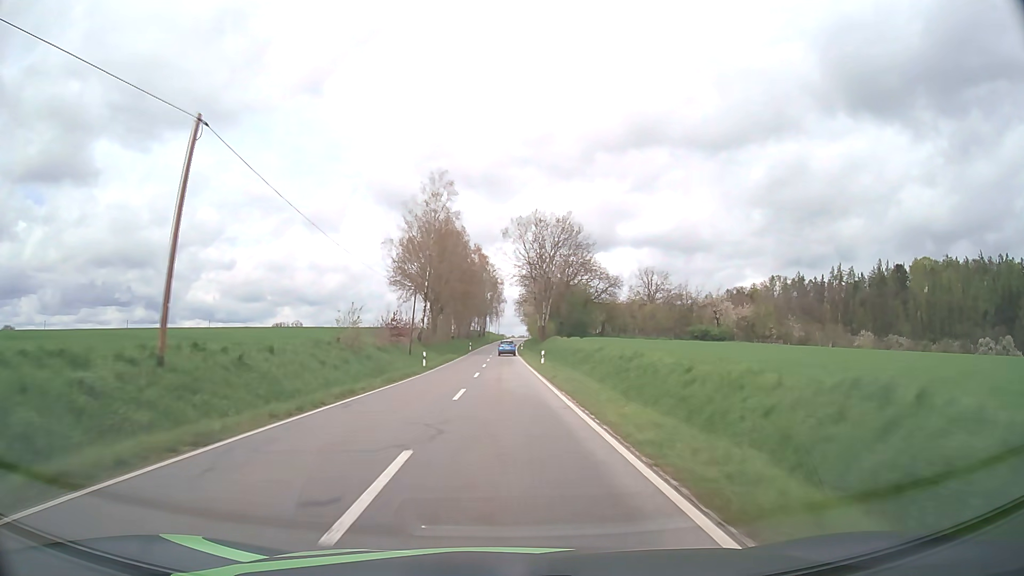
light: Day
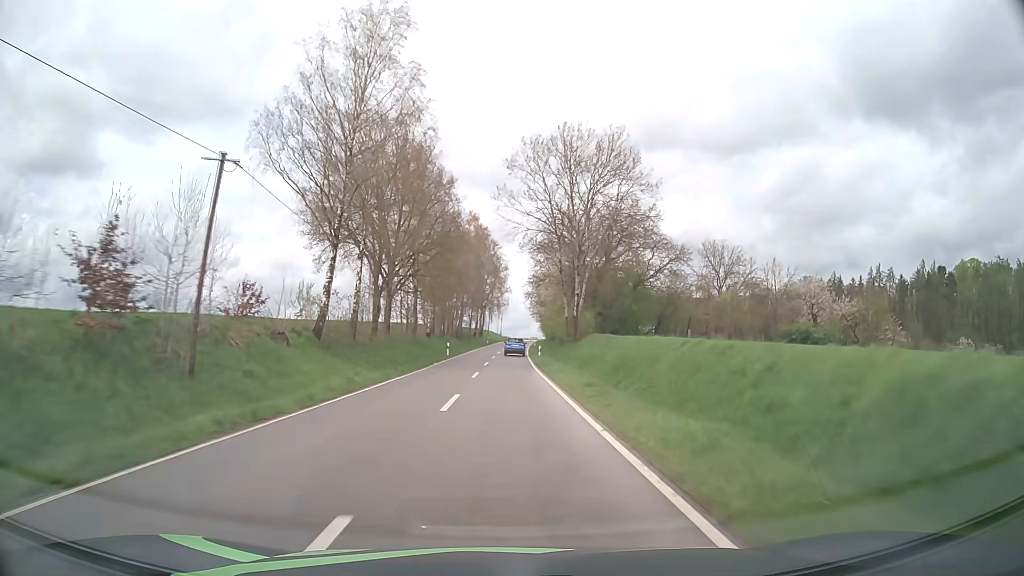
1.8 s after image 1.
(-0.1, +39.9) m; 0°
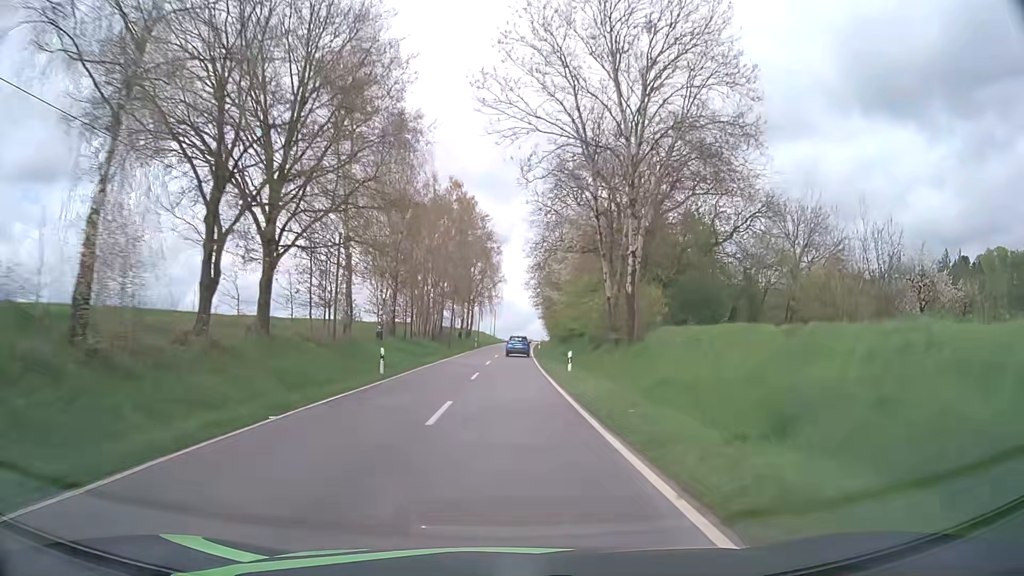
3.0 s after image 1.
(0.0, +26.4) m; 0°
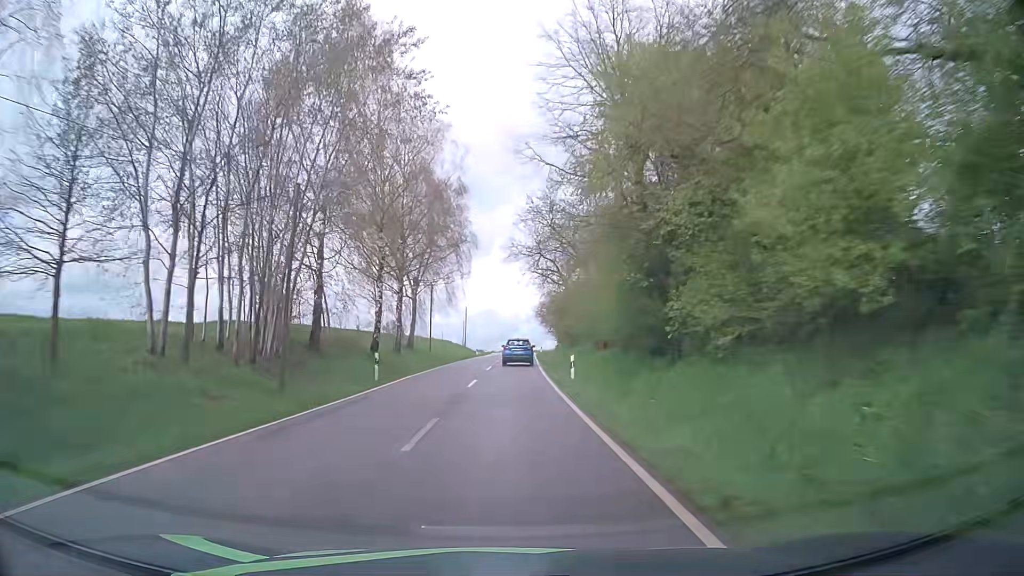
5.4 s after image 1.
(+0.7, +50.7) m; +1°
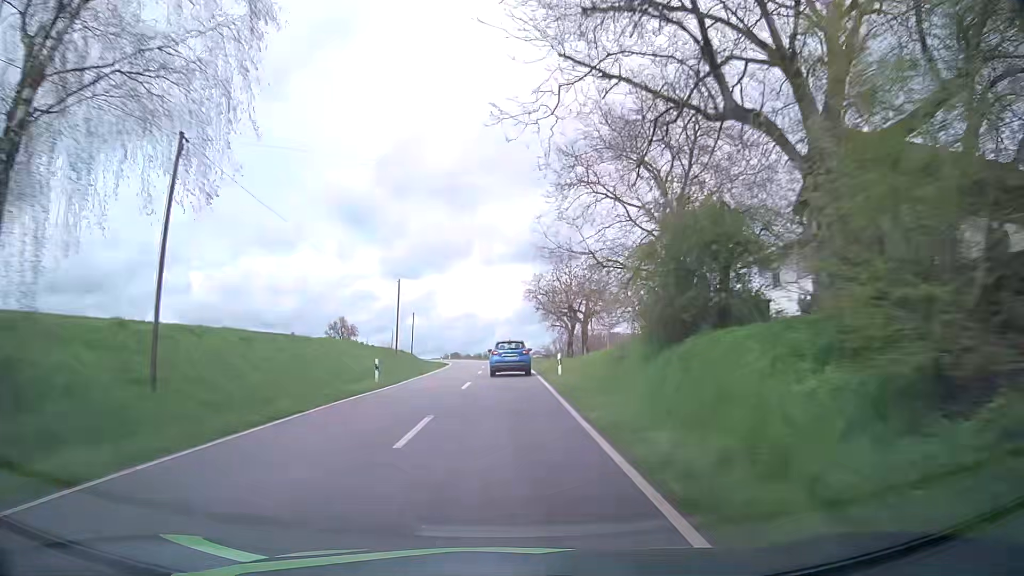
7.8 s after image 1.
(+1.1, +47.7) m; +2°
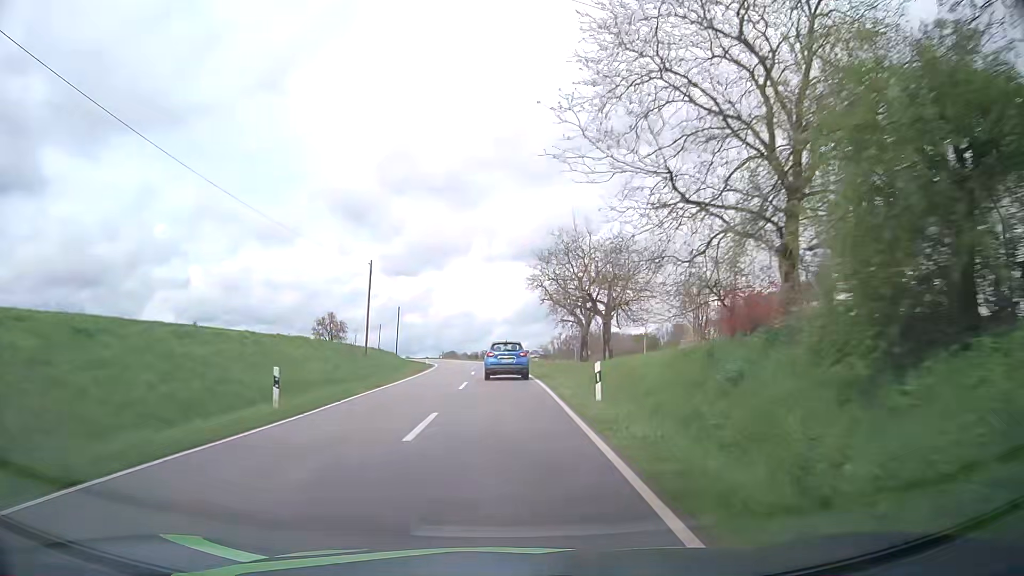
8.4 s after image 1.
(0.0, +11.3) m; 0°
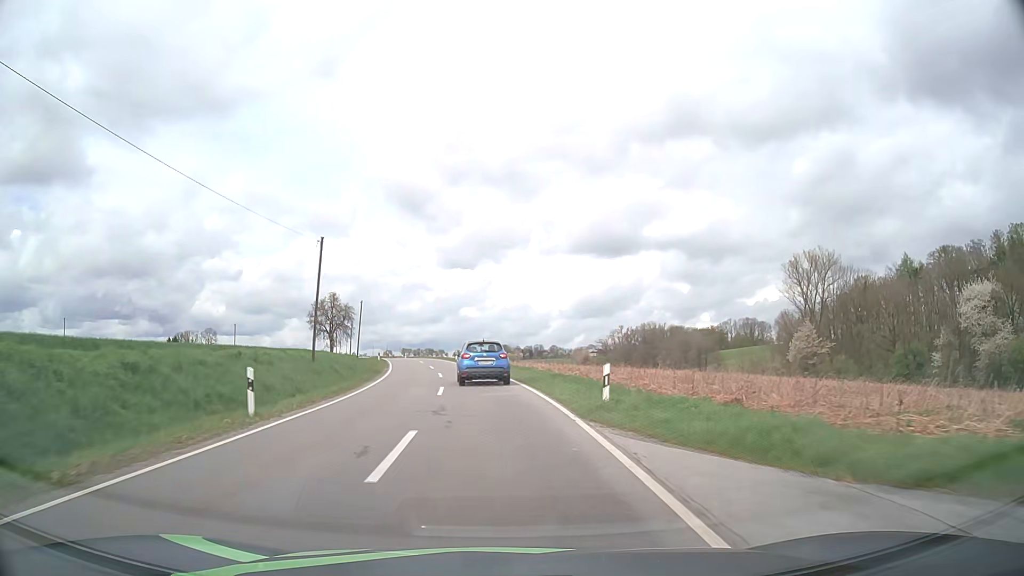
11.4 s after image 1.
(-0.9, +51.0) m; -4°
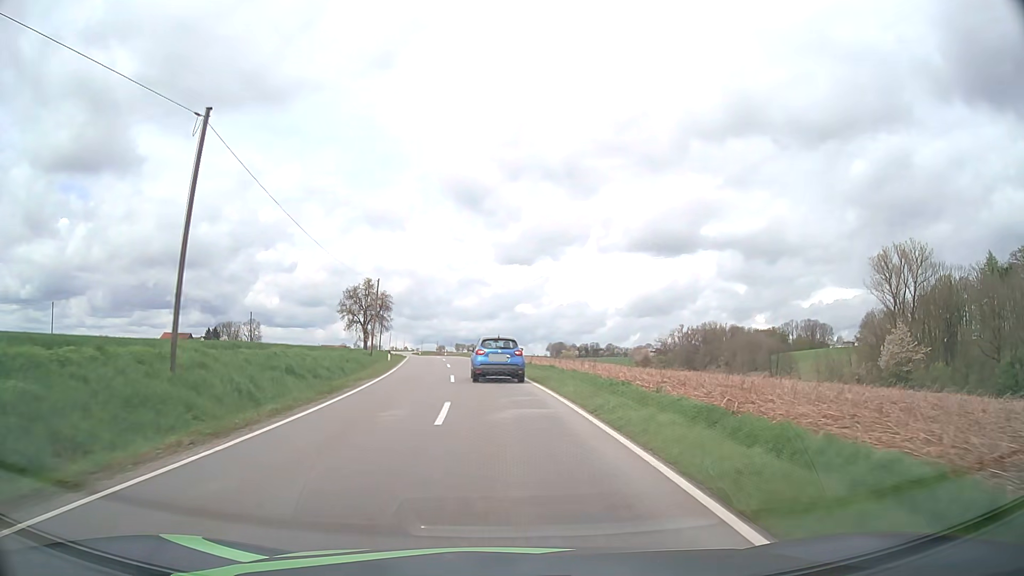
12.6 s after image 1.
(-0.8, +19.6) m; -5°
(0, +10) (0, +20) (-1, +30) (-2, +40) (-3, +50) (-4, +60) (-6, +70) (-7, +80) (-9, +89) (-11, +99) m
